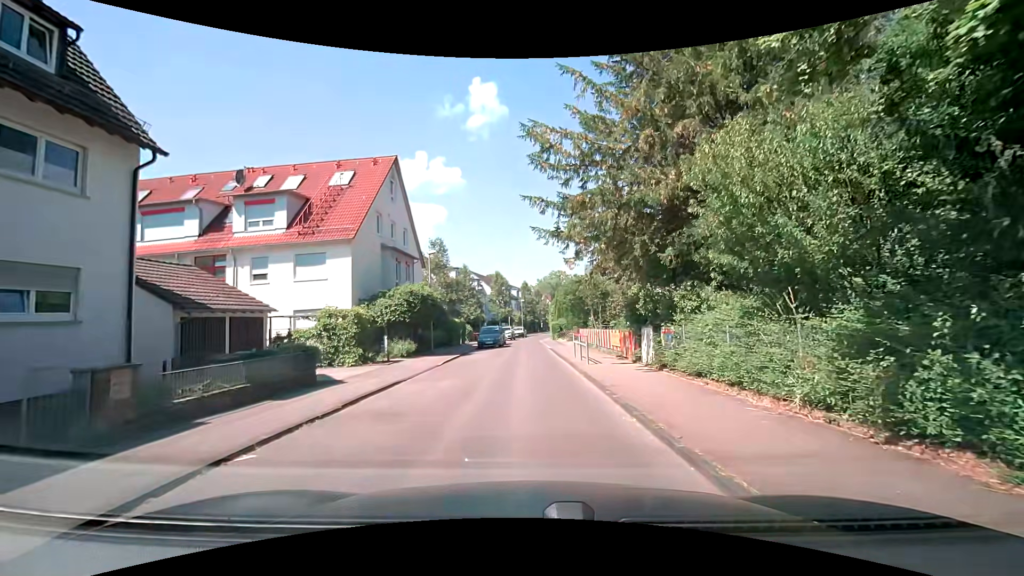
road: residential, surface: asphalt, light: Day
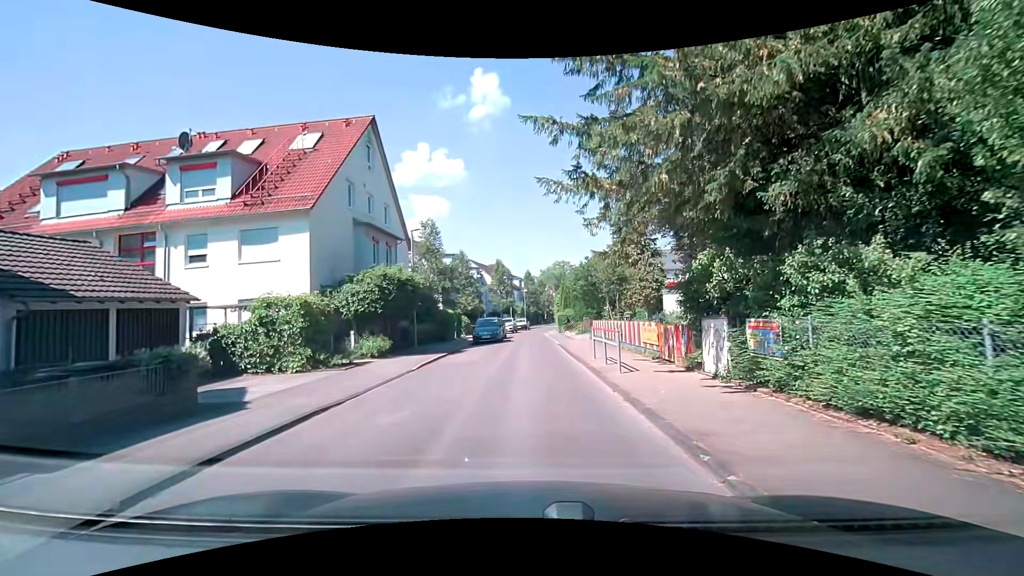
(0.0, +5.2) m; -1°
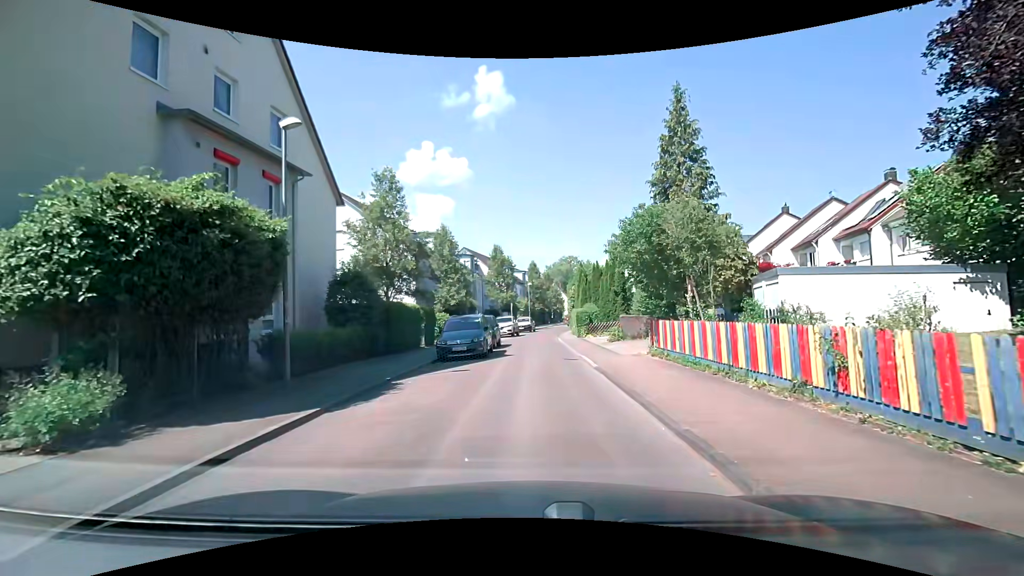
(0.0, +13.5) m; -2°
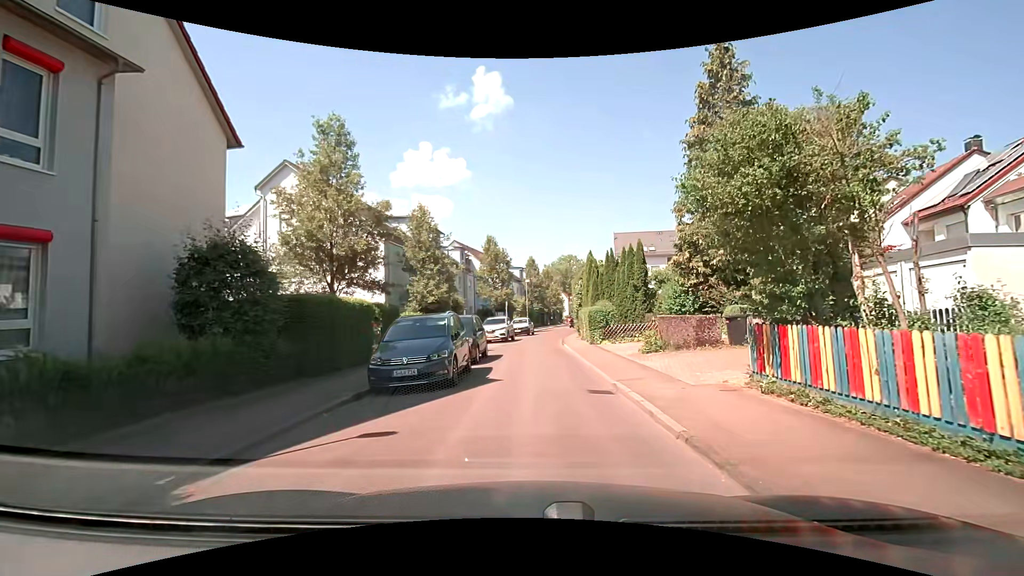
(+0.2, +7.3) m; +2°
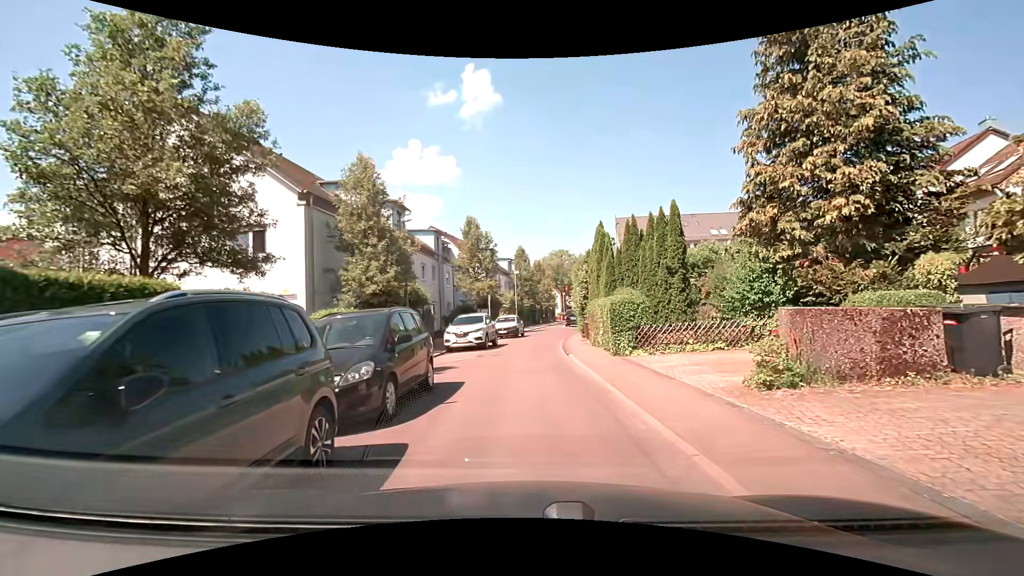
(+0.1, +9.0) m; +1°
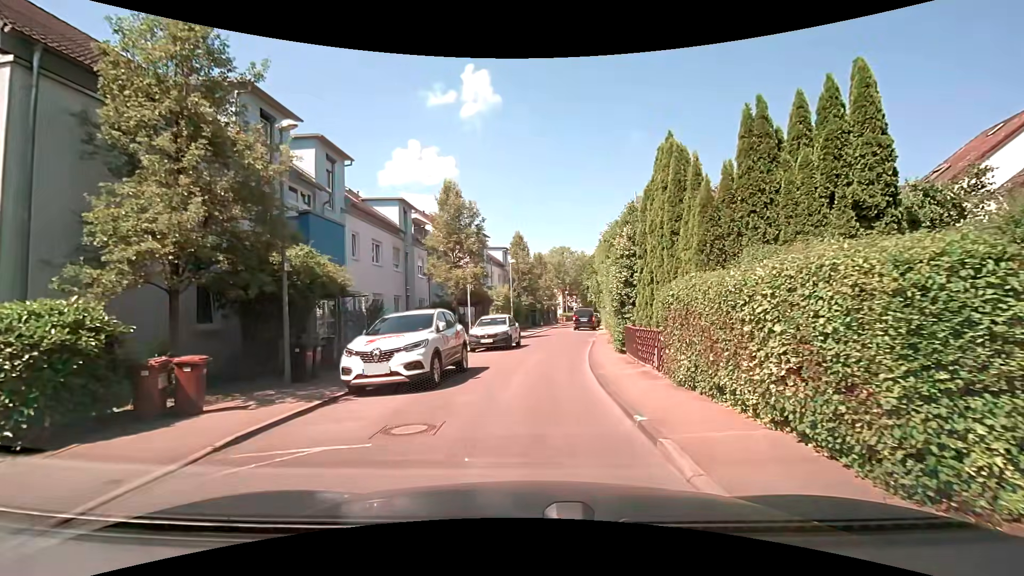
(-0.1, +11.7) m; 0°
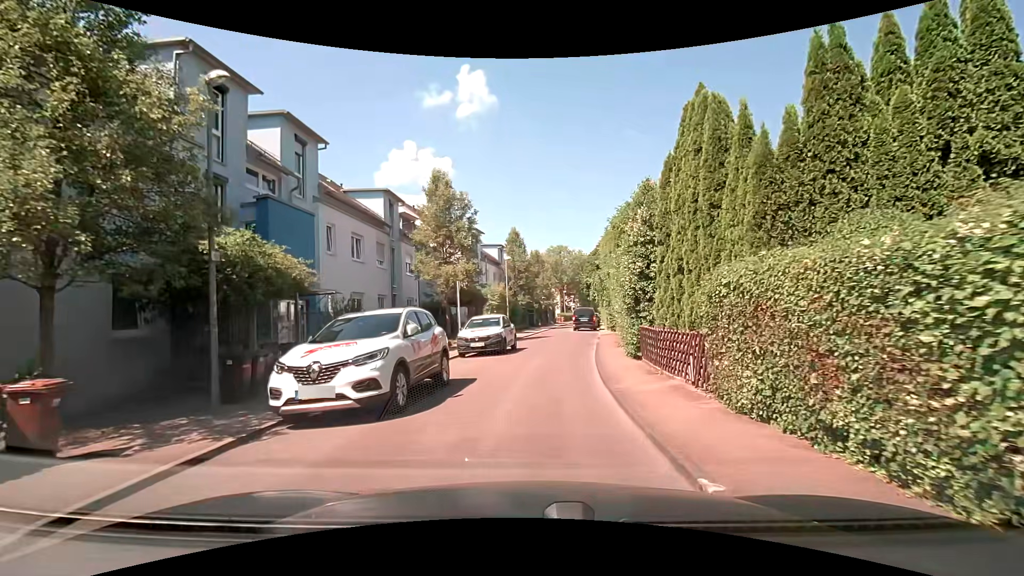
(0.0, +2.5) m; +1°
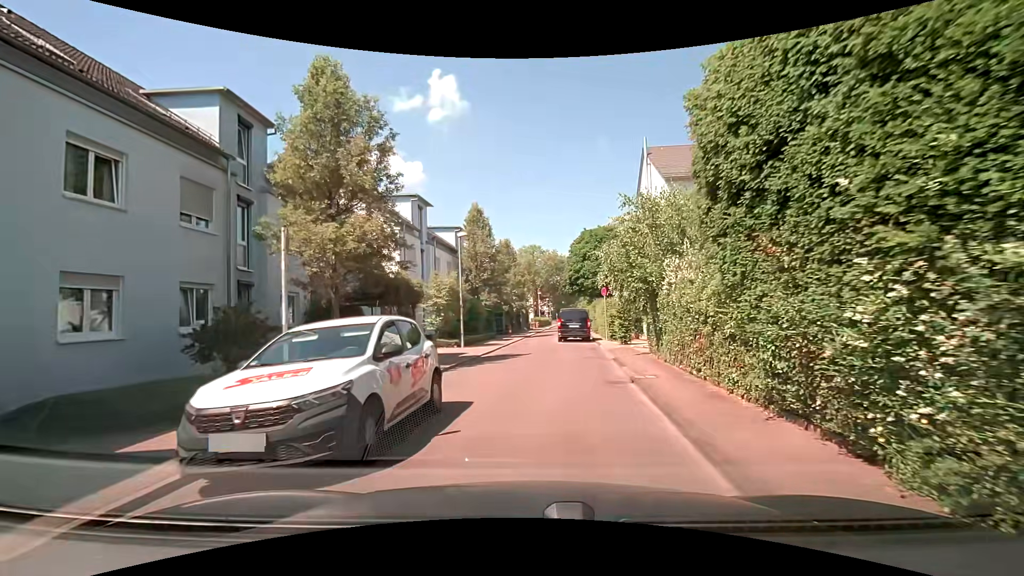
(+0.1, +13.3) m; +2°
(0, +10) (0, +20) (0, +30) (+1, +40) (+2, +50) (+3, +60) (+4, +70) (+5, +80) (+6, +90) (+7, +100) m
